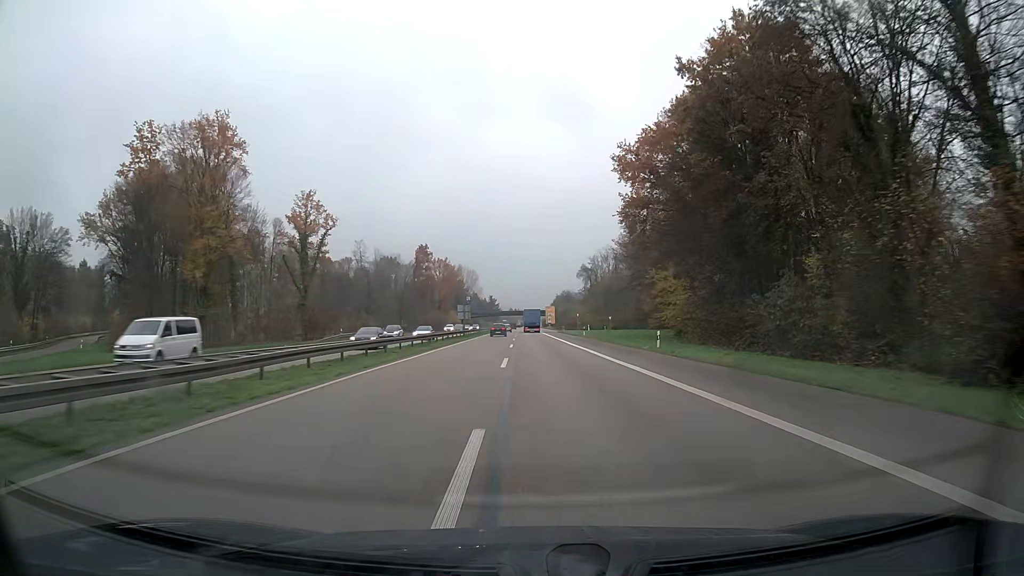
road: trunk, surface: asphalt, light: Day
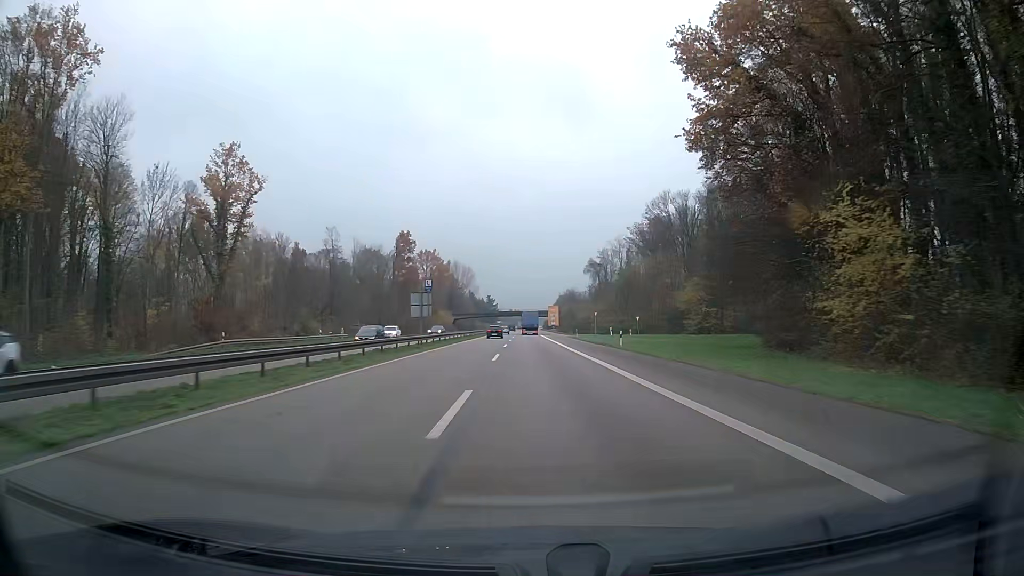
(0.0, +30.8) m; 0°
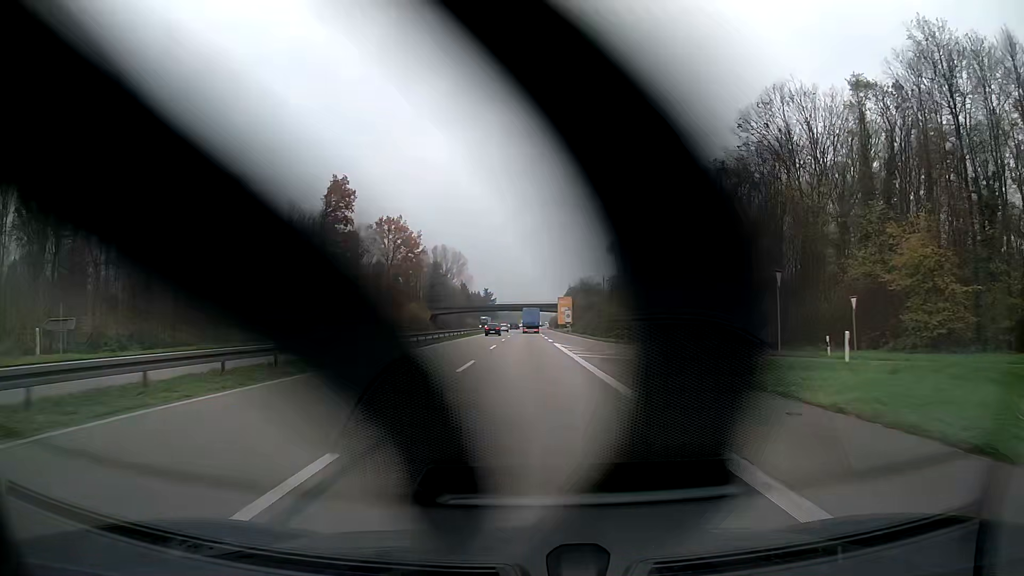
(-0.2, +61.4) m; 0°
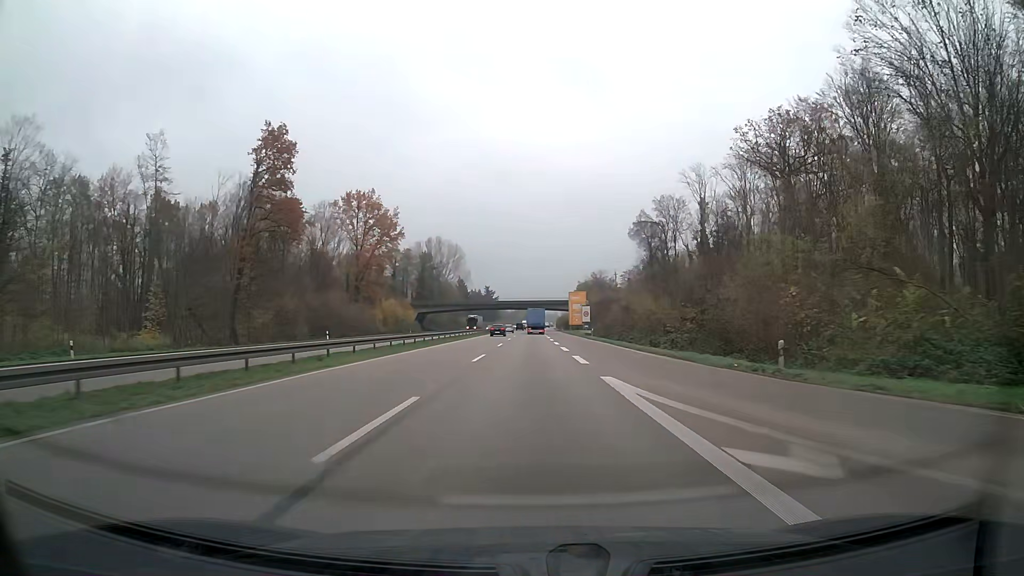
(-0.1, +30.7) m; 0°
(0, +10) (0, +20) (0, +30) (0, +40) (0, +50) (0, +60) (0, +70) (0, +80) (0, +90) (0, +100) m
